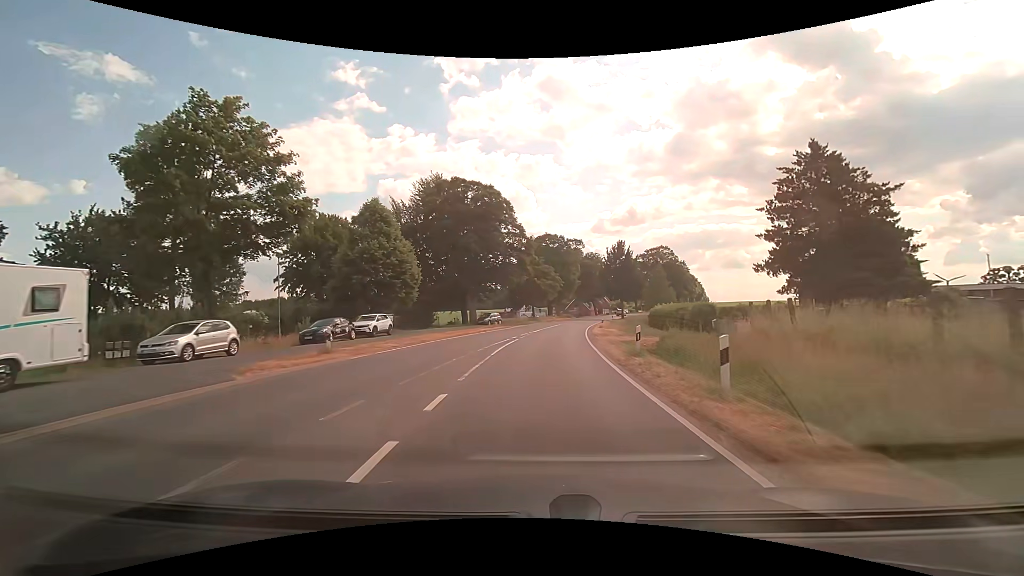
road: secondary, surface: asphalt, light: Day
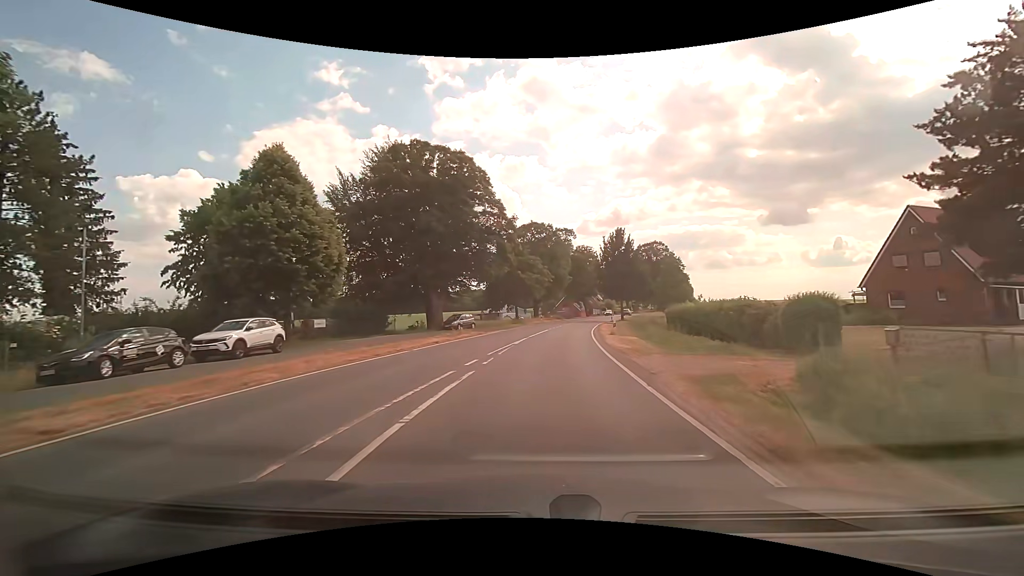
(+0.2, +14.4) m; +1°
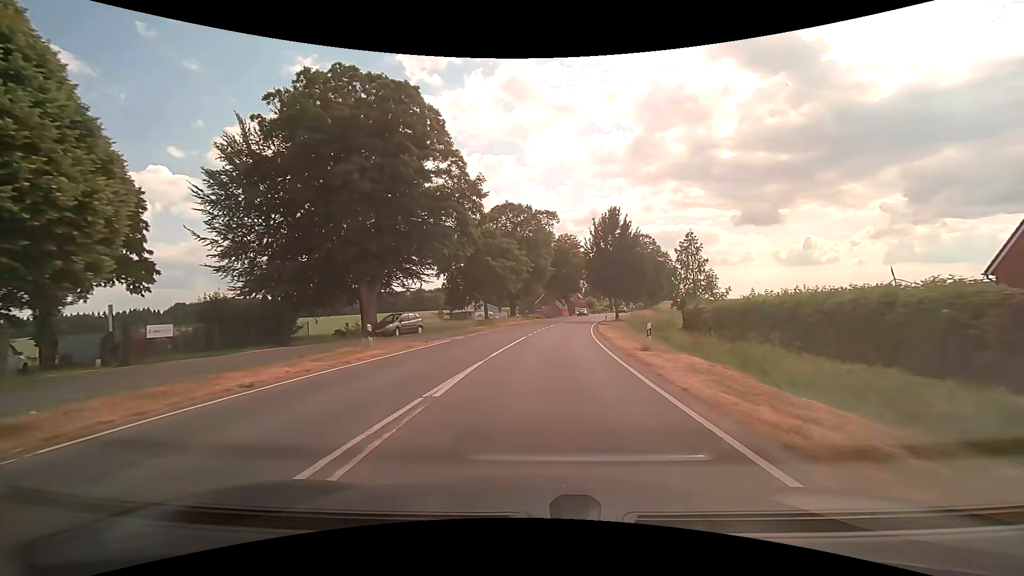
(+0.4, +14.8) m; +3°
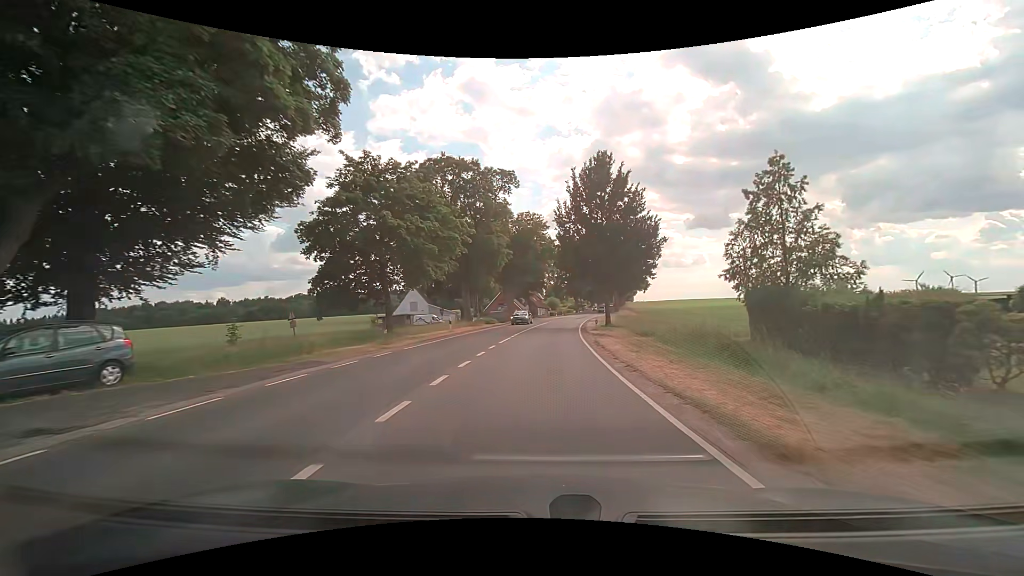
(+1.1, +22.7) m; +5°
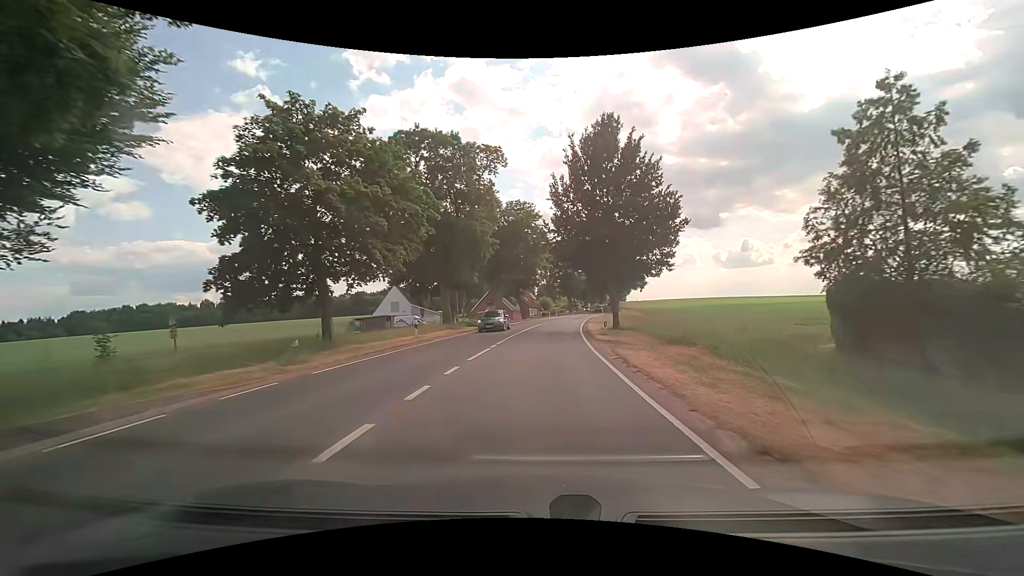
(+0.1, +7.7) m; +1°
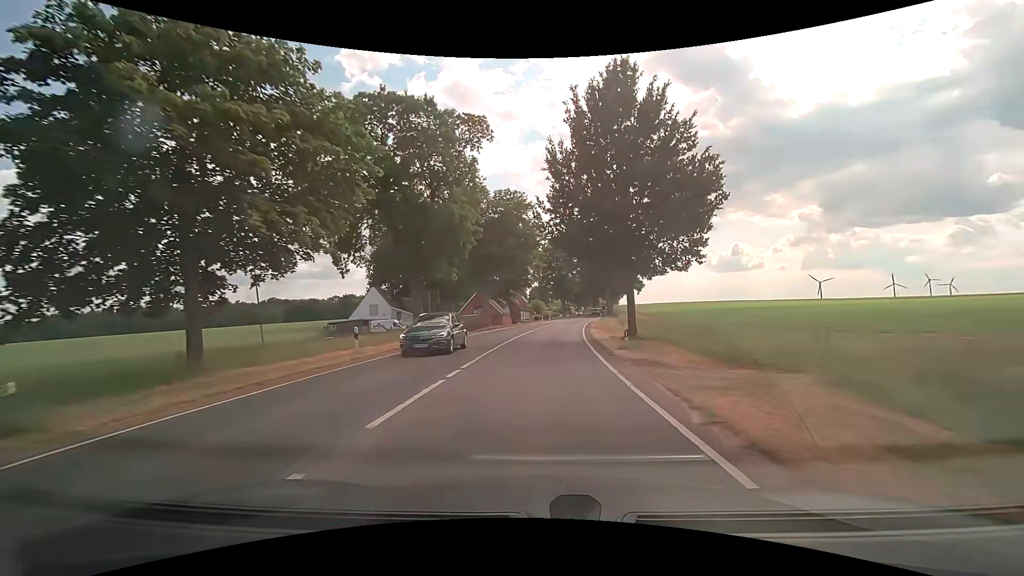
(0.0, +7.8) m; 0°
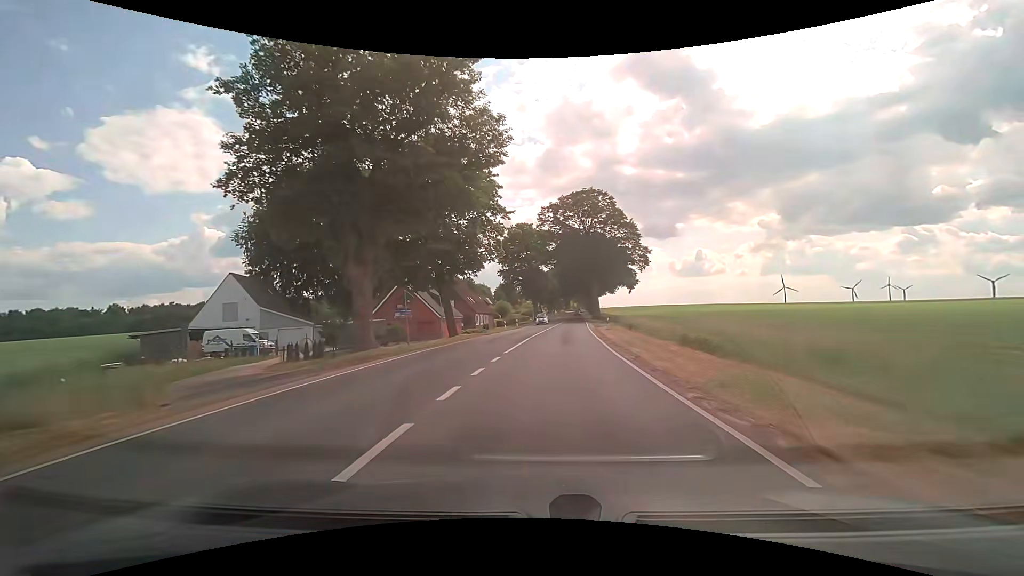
(+1.3, +32.3) m; +4°
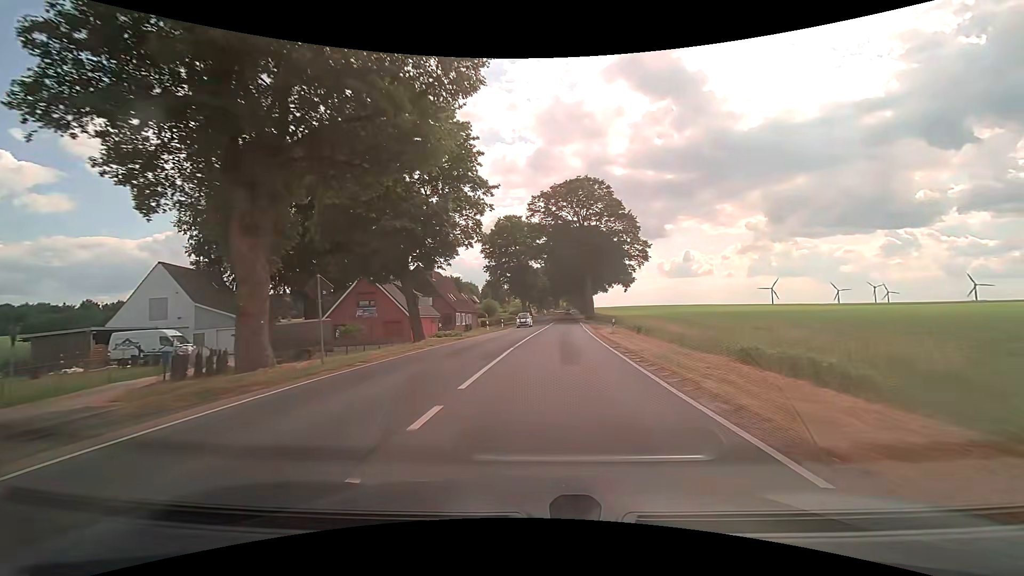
(+0.1, +8.2) m; +2°
(0, +10) (+1, +20) (+2, +30) (+2, +40) (+3, +50) (+4, +60) (+5, +70) (+5, +80) (+6, +90) (+7, +100) m
